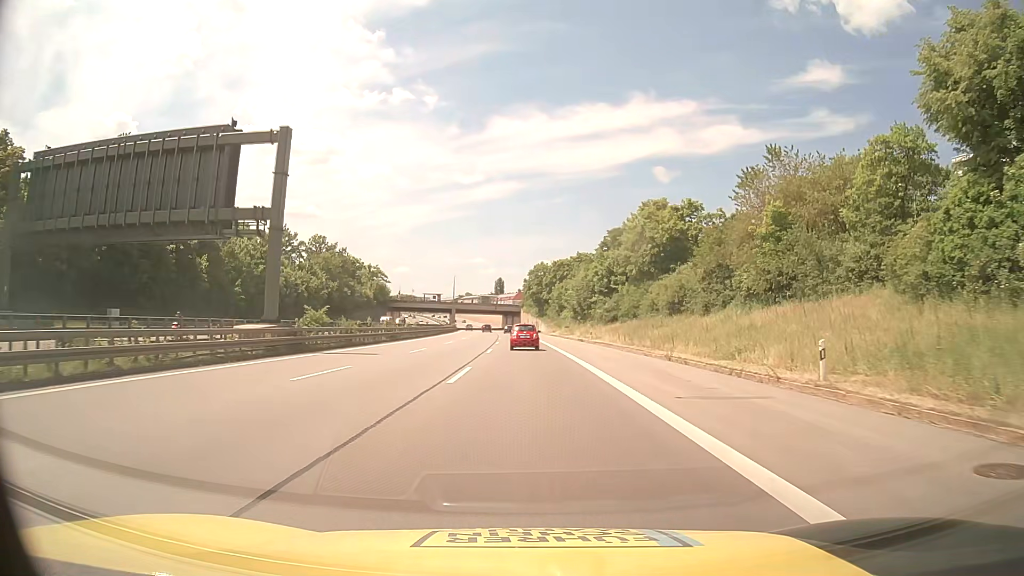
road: motorway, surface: asphalt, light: Day
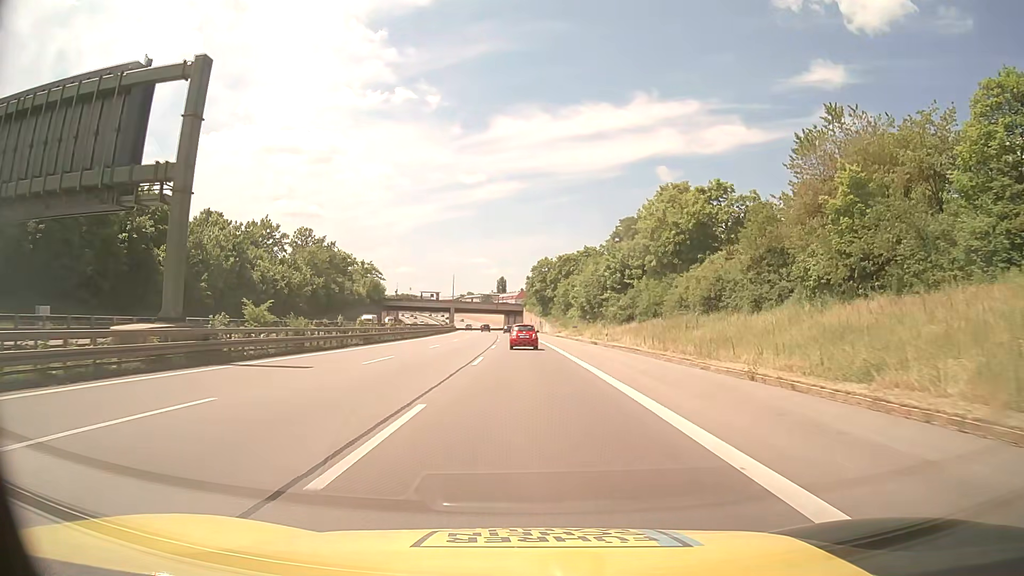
(0.0, +10.4) m; 0°
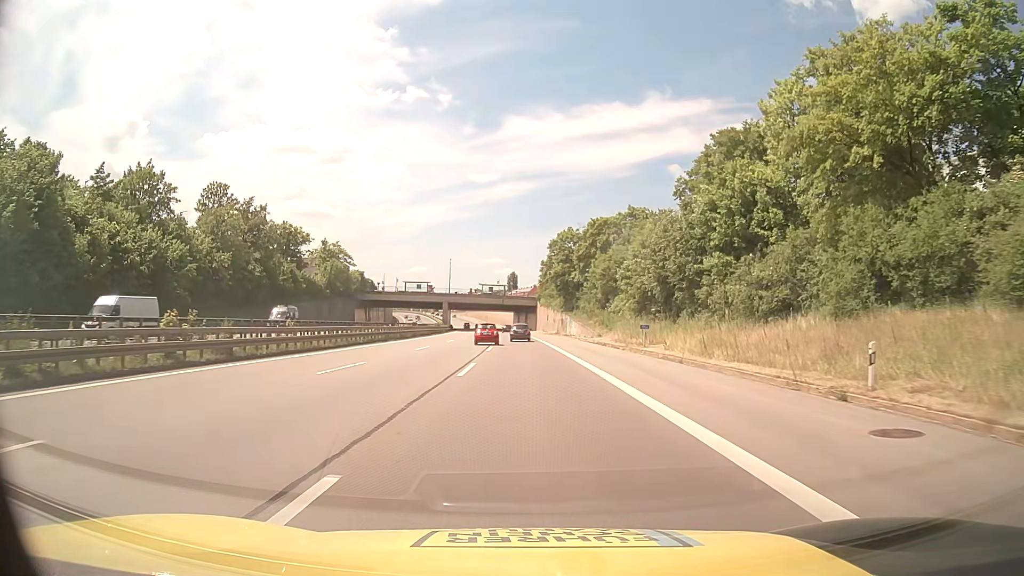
(-0.4, +41.6) m; -1°
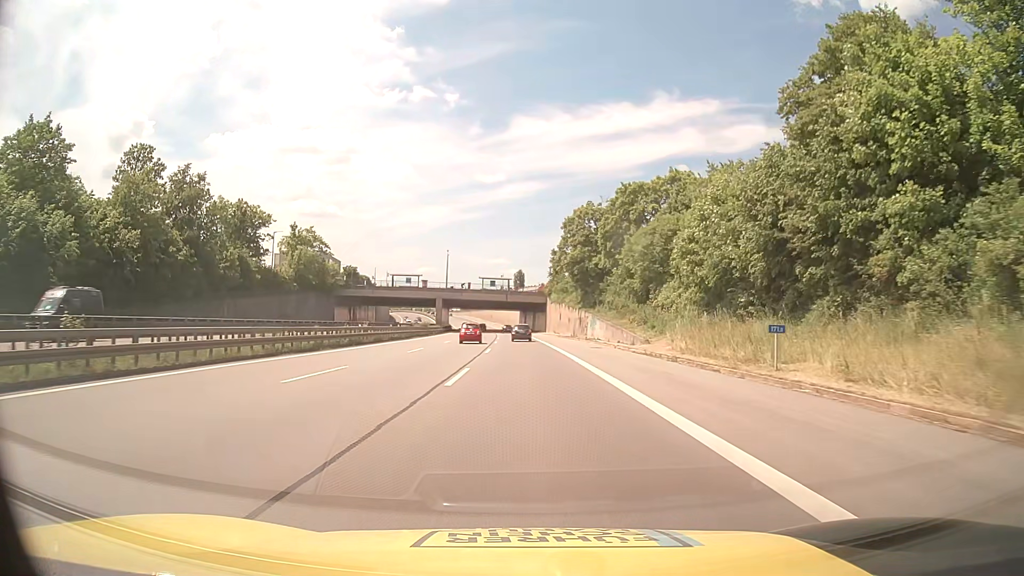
(-0.1, +20.8) m; -1°
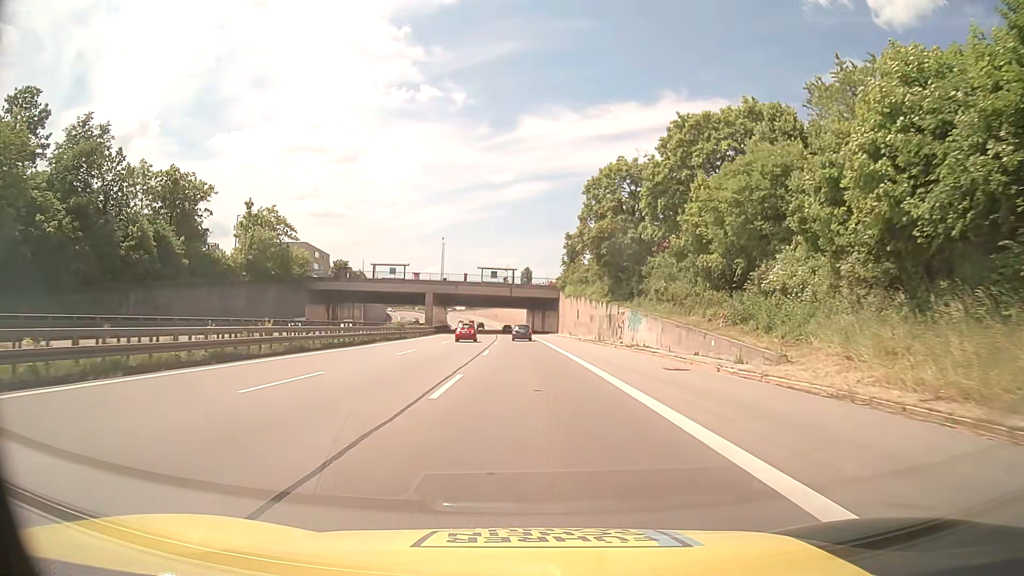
(-0.1, +20.8) m; -1°
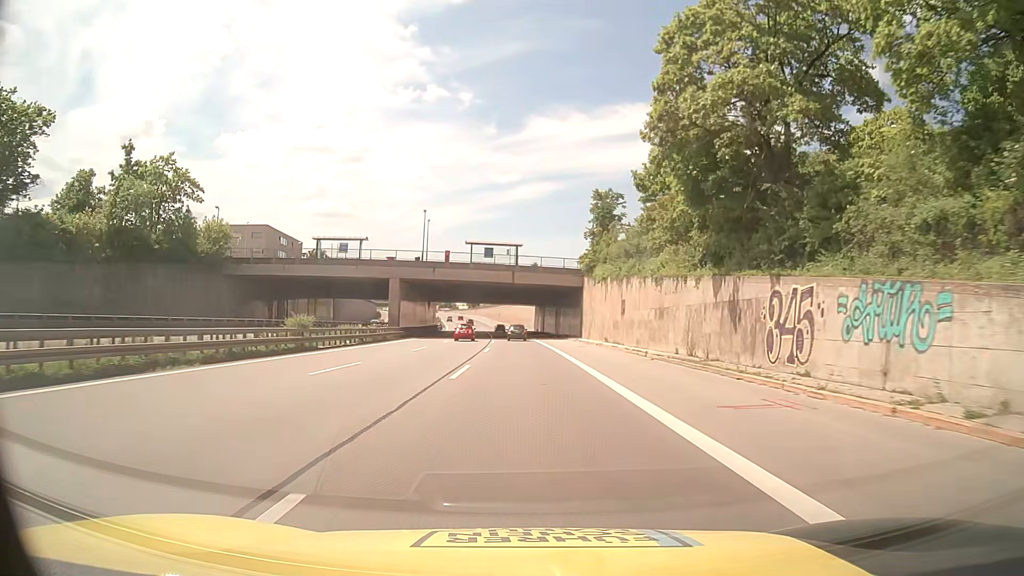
(-0.1, +31.2) m; 0°
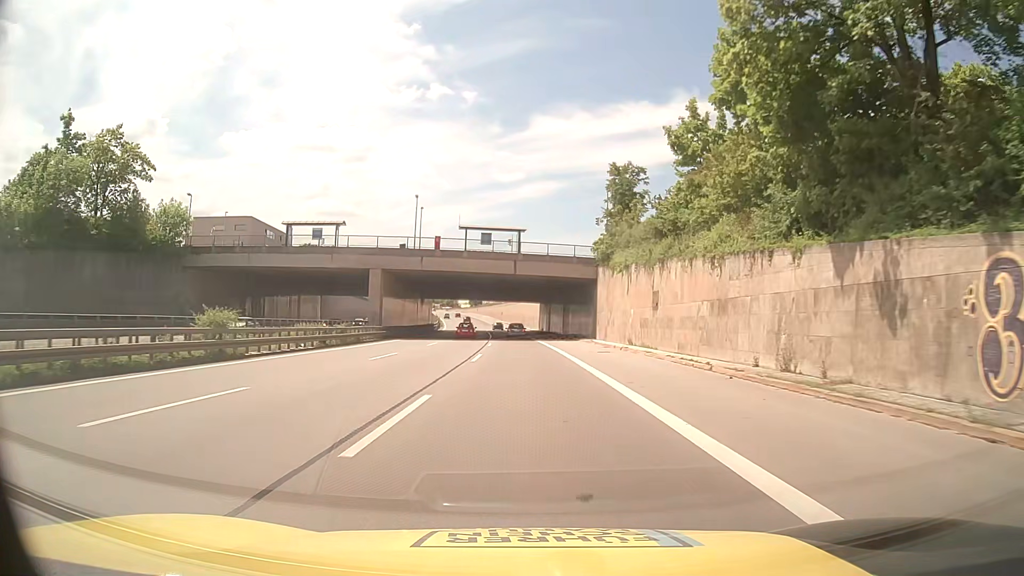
(0.0, +10.4) m; 0°
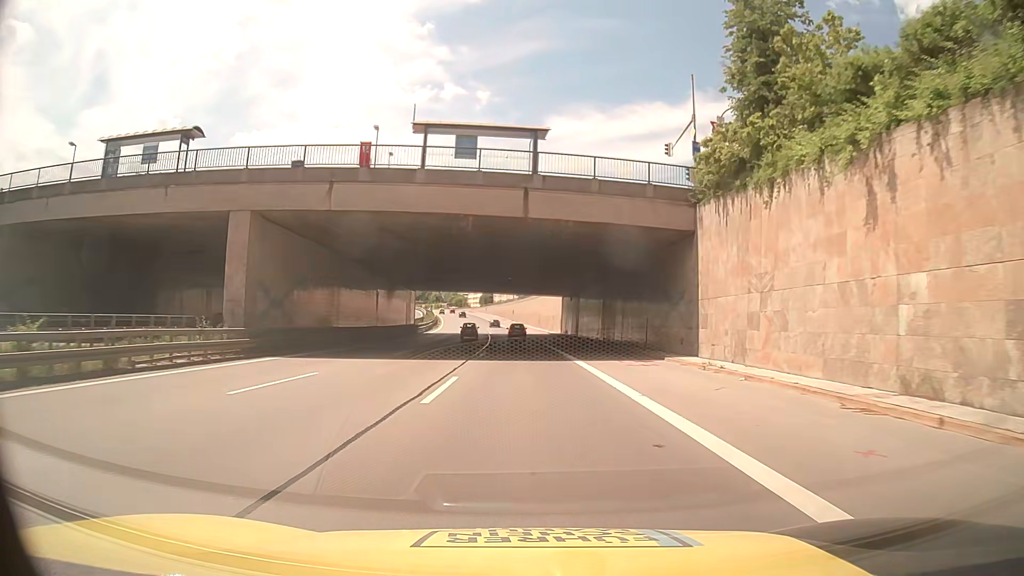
(-0.4, +31.2) m; -2°
(0, +10) (0, +20) (0, +30) (0, +40) (0, +50) (-1, +60) (-2, +70) (-3, +80) (-4, +90) (-4, +100) m
